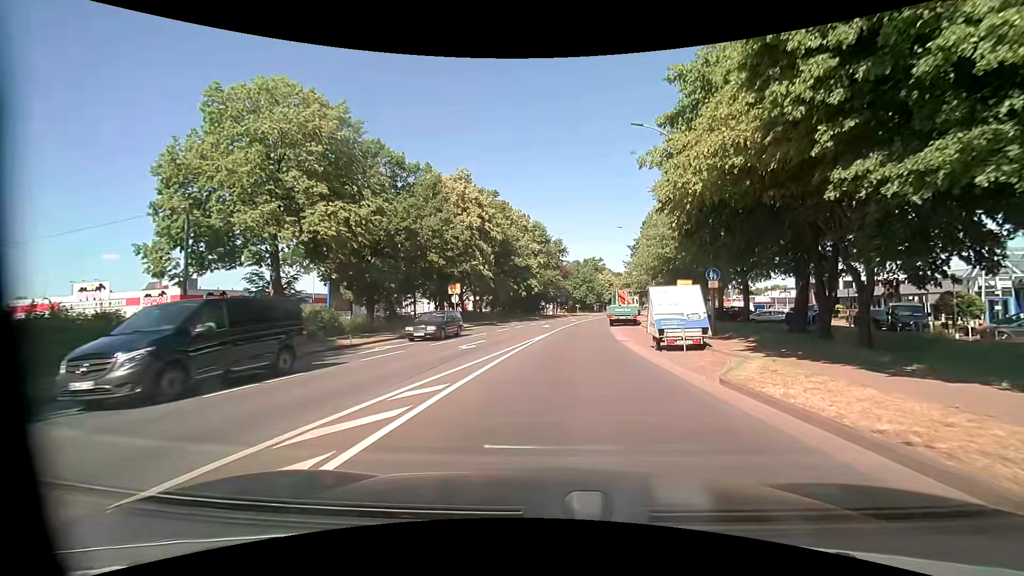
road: tertiary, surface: asphalt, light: Day
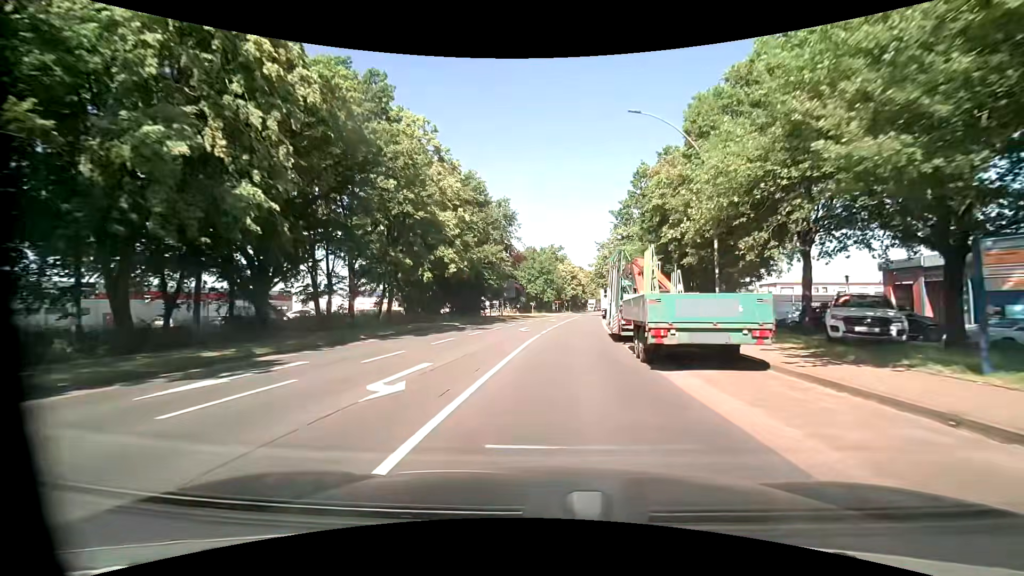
(+2.2, +32.7) m; +6°
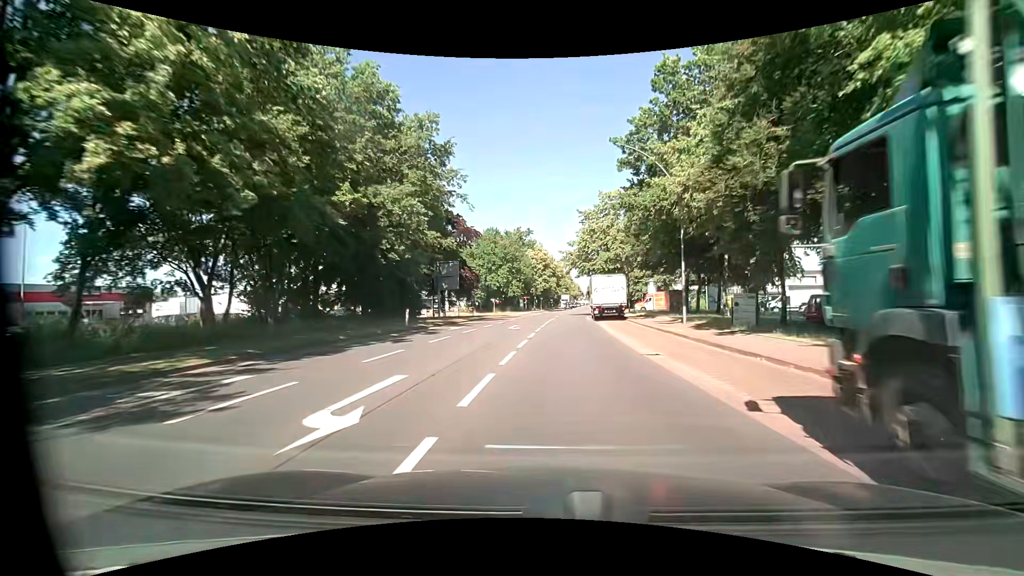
(+0.6, +24.3) m; +3°
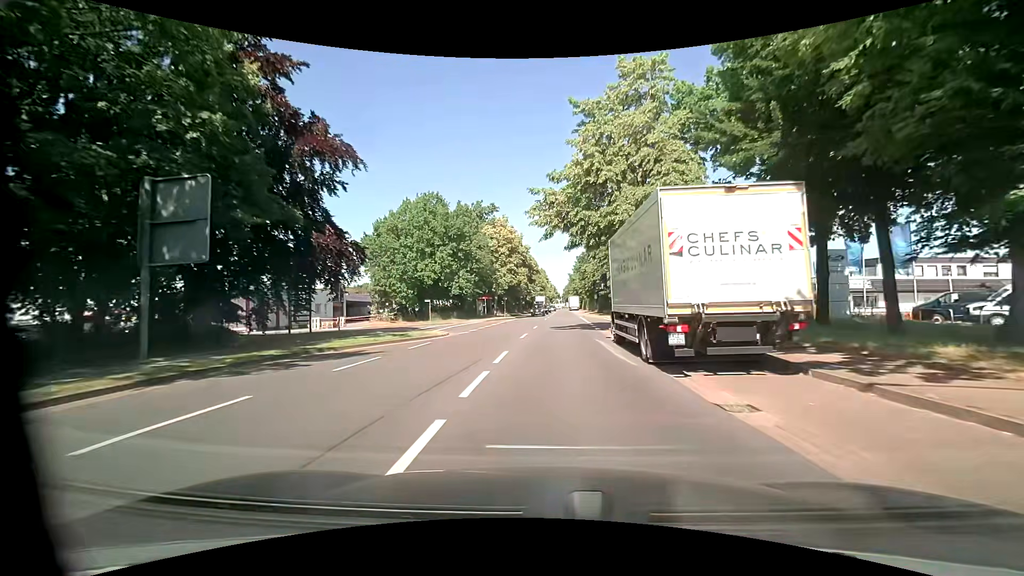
(+0.9, +30.7) m; +3°
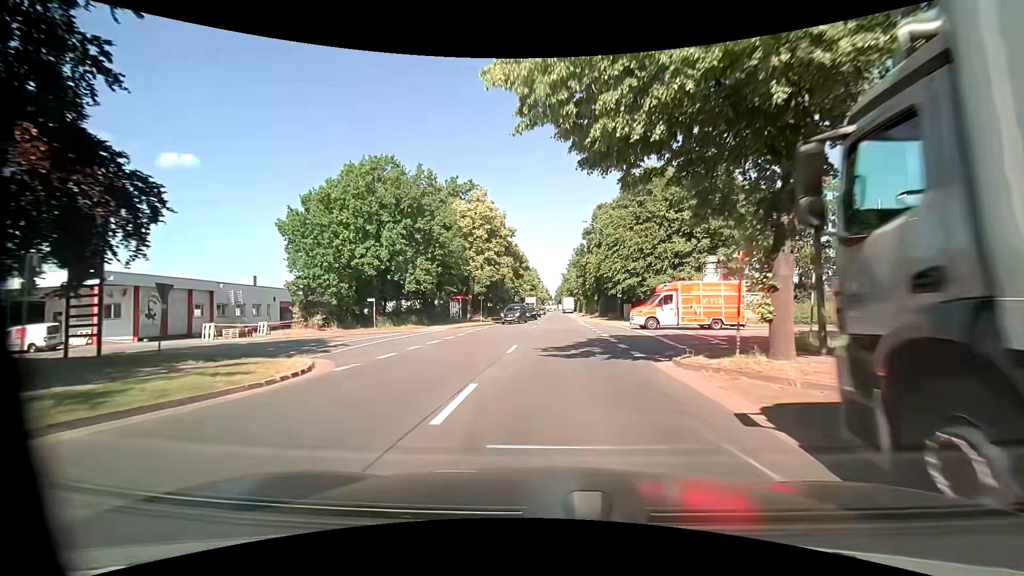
(0.0, +15.2) m; +1°
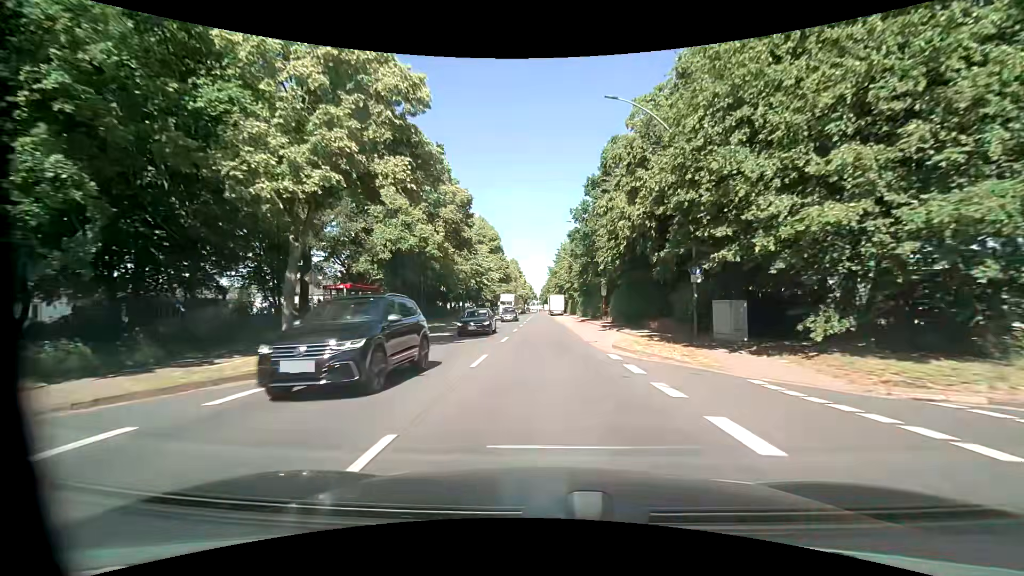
(+0.5, +30.5) m; +1°
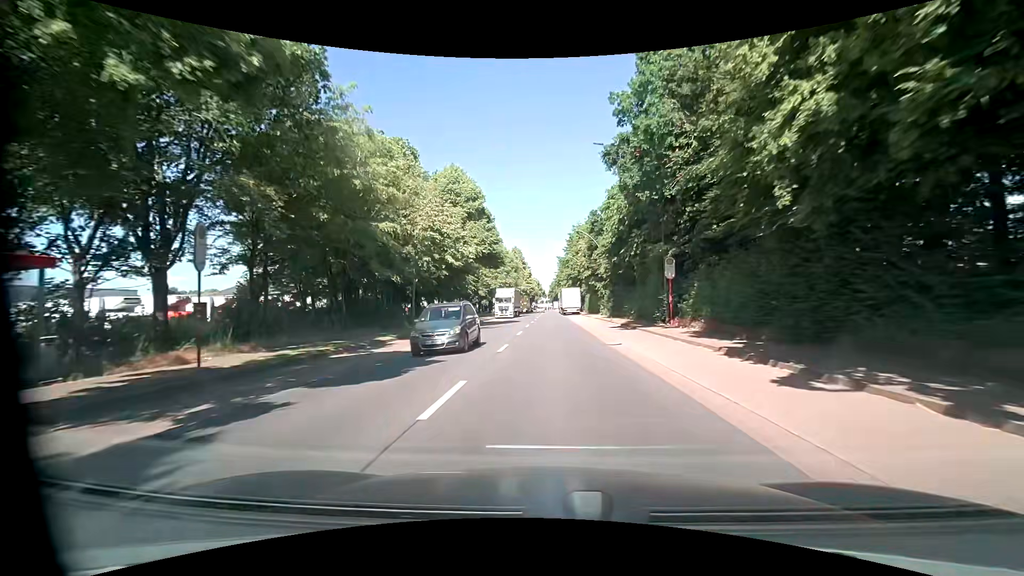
(-0.2, +23.5) m; -2°
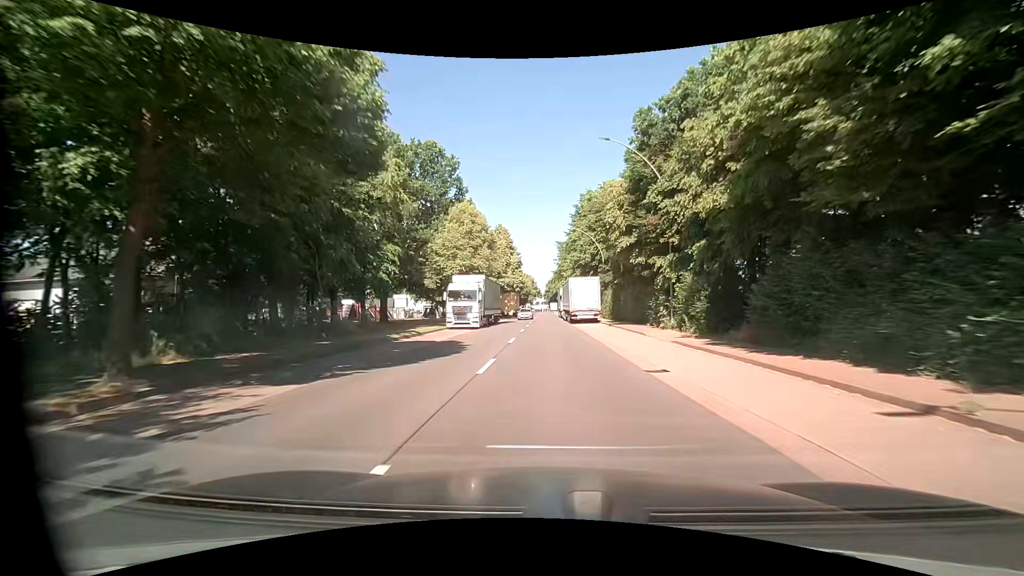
(+0.3, +31.7) m; +1°
(0, +10) (0, +20) (0, +30) (0, +40) (0, +50) (0, +60) (0, +70) (0, +80) (+1, +90) (+1, +100) m
